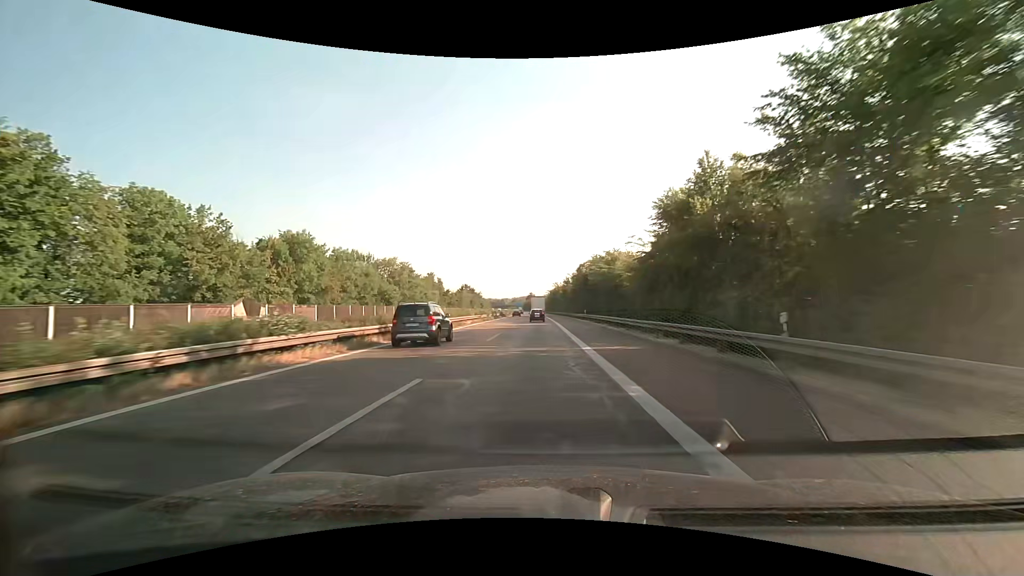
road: motorway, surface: asphalt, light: Day
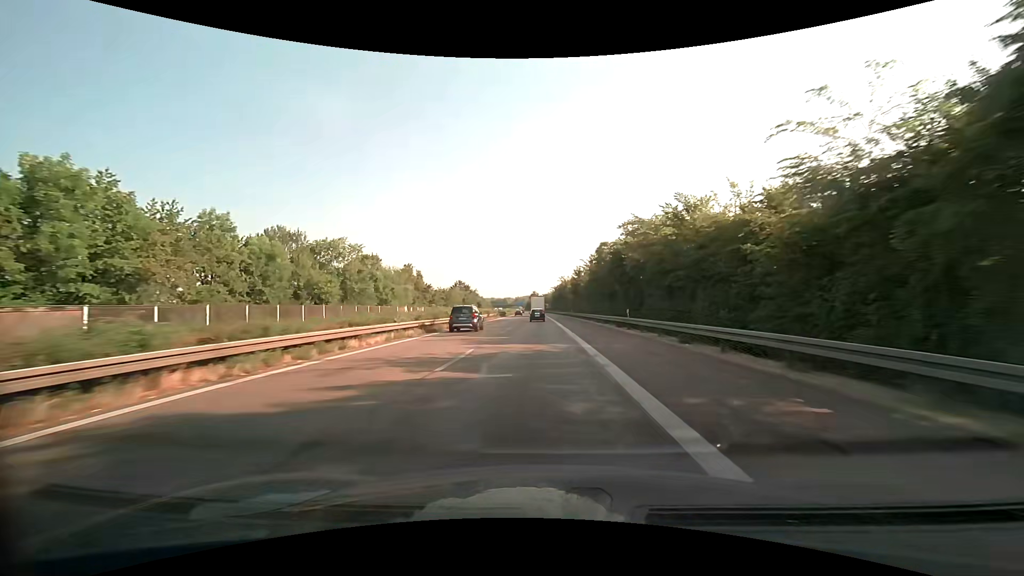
(-0.1, +28.3) m; 0°
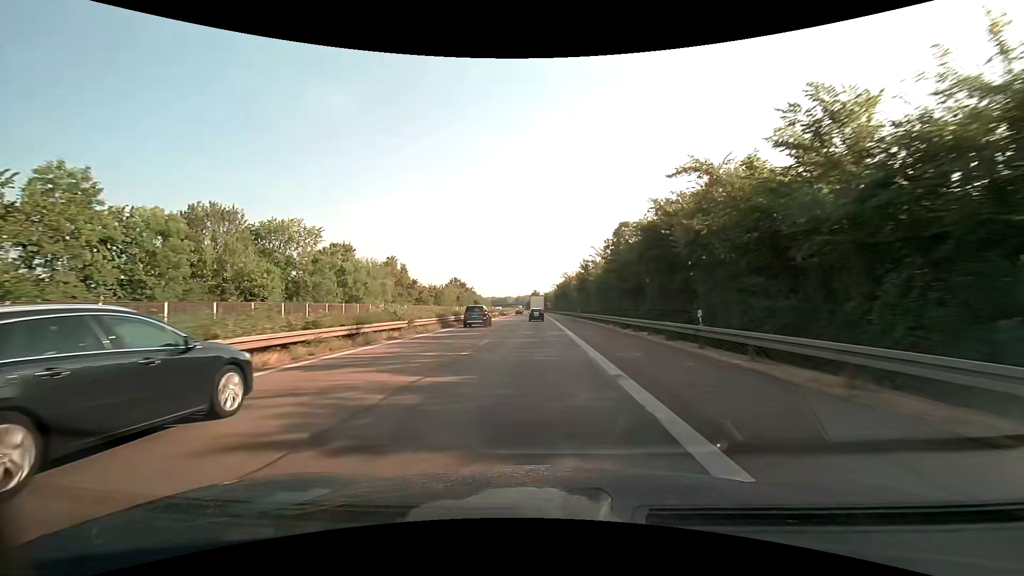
(0.0, +14.2) m; 0°
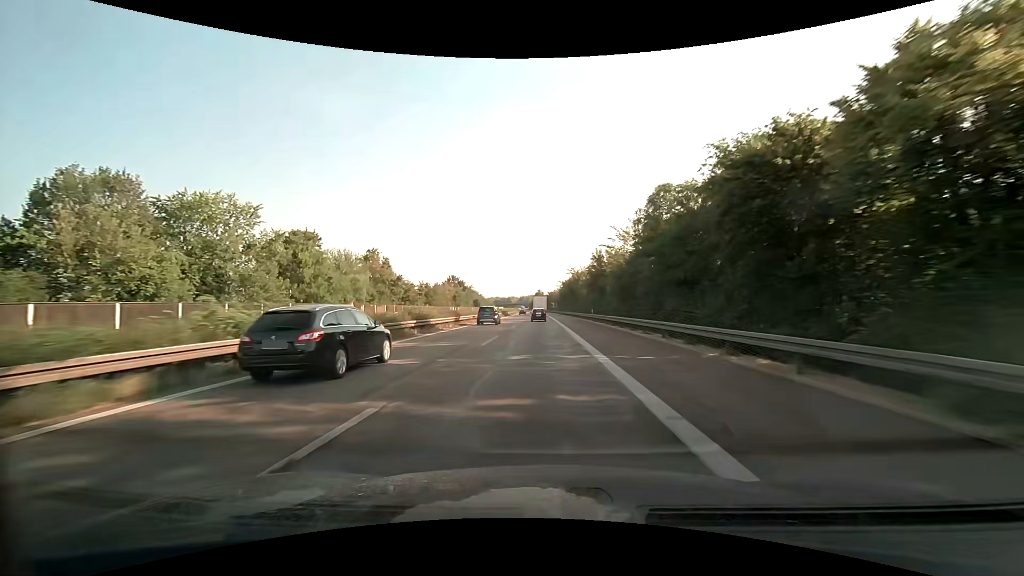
(-0.1, +14.2) m; -1°
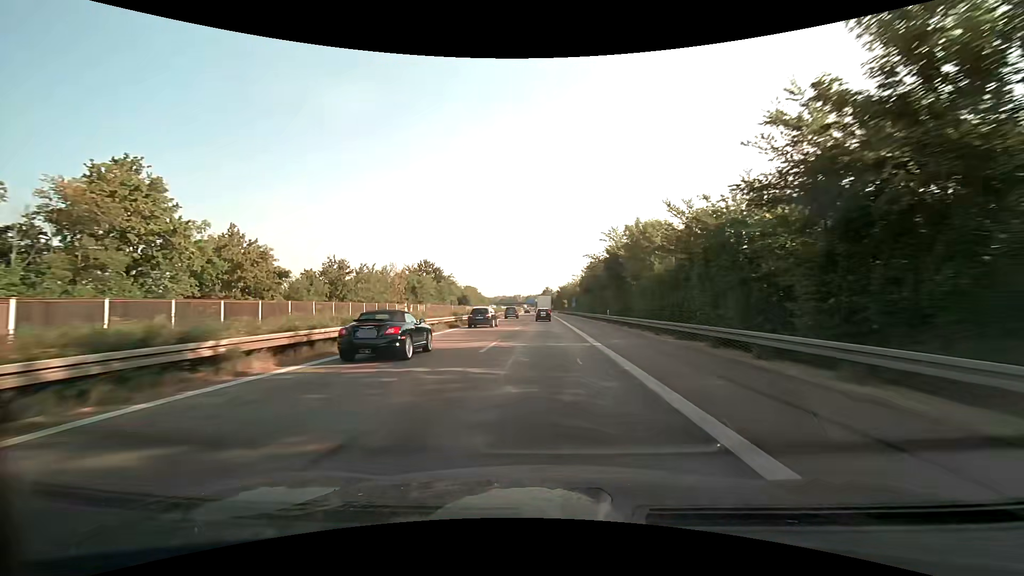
(-0.5, +56.9) m; -1°
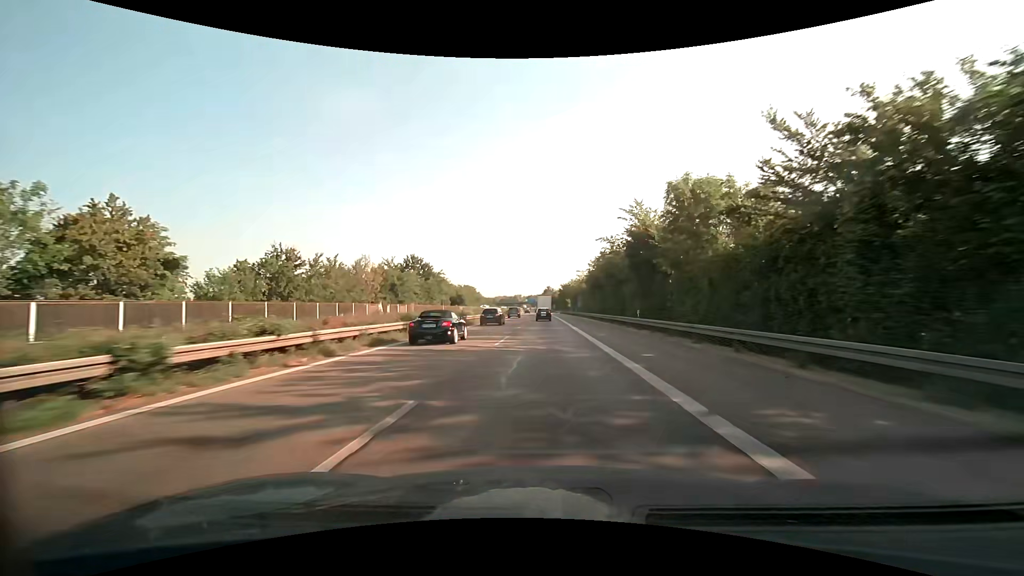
(0.0, +14.2) m; 0°
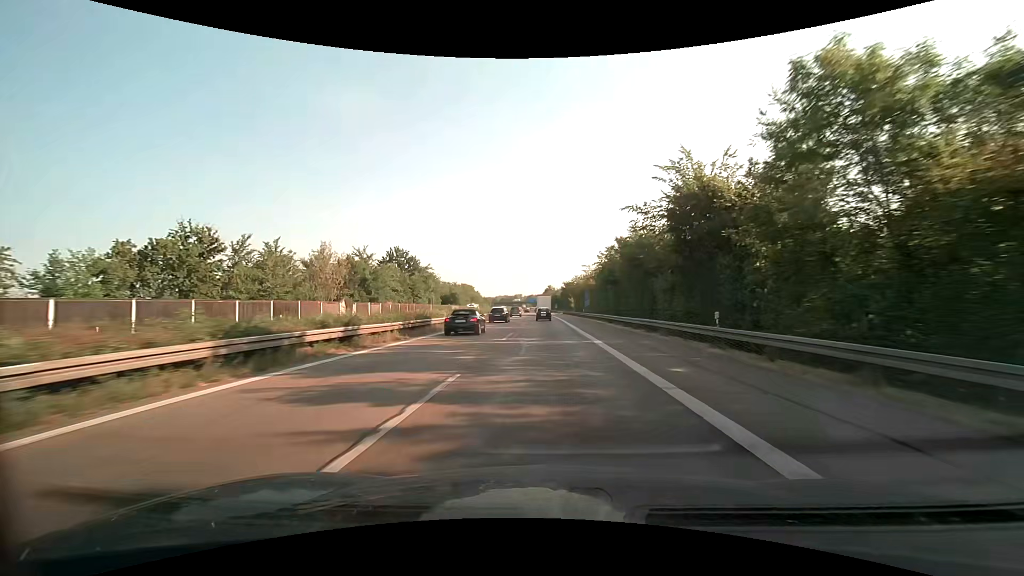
(0.0, +14.2) m; 0°
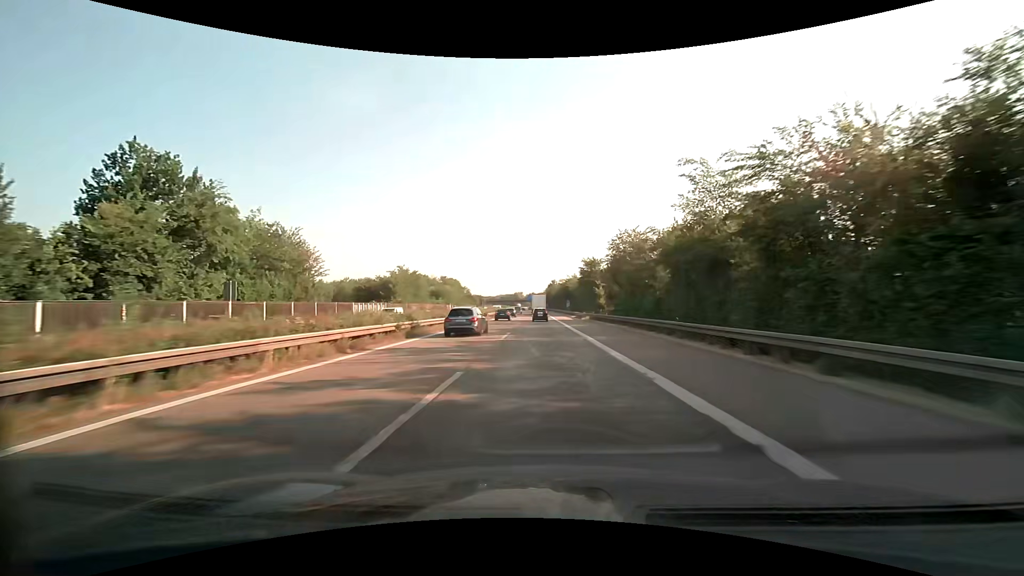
(-0.1, +70.8) m; 0°
(0, +10) (0, +20) (0, +30) (0, +40) (0, +50) (0, +60) (0, +70) (-1, +80) (-1, +90) (-1, +100) m
